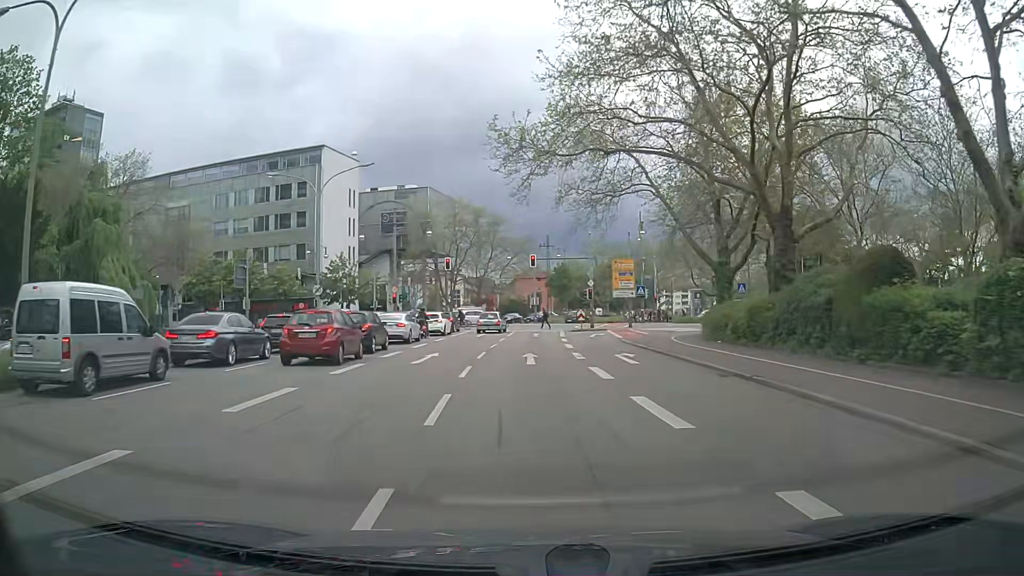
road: primary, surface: asphalt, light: Day
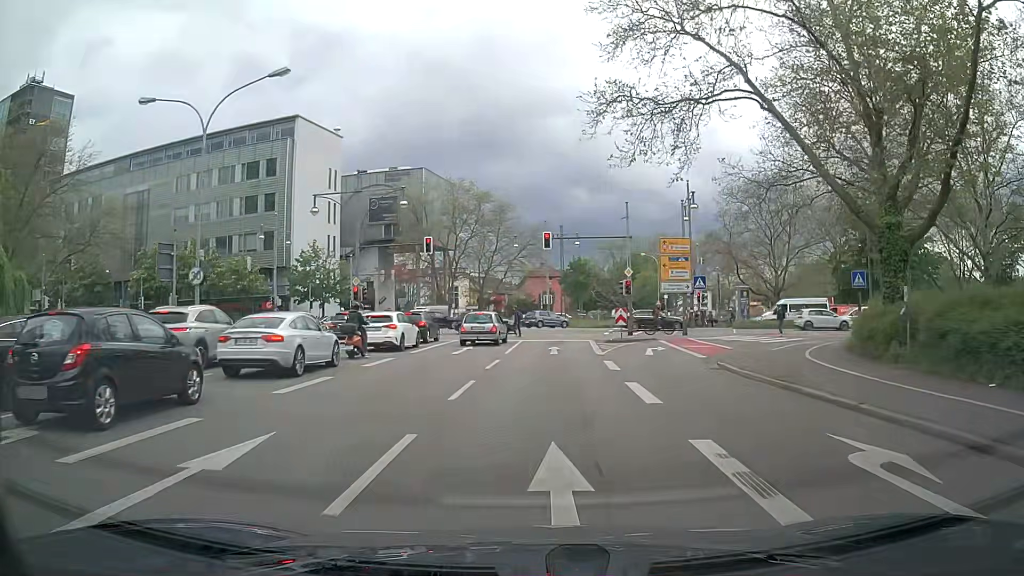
(+0.2, +15.6) m; 0°
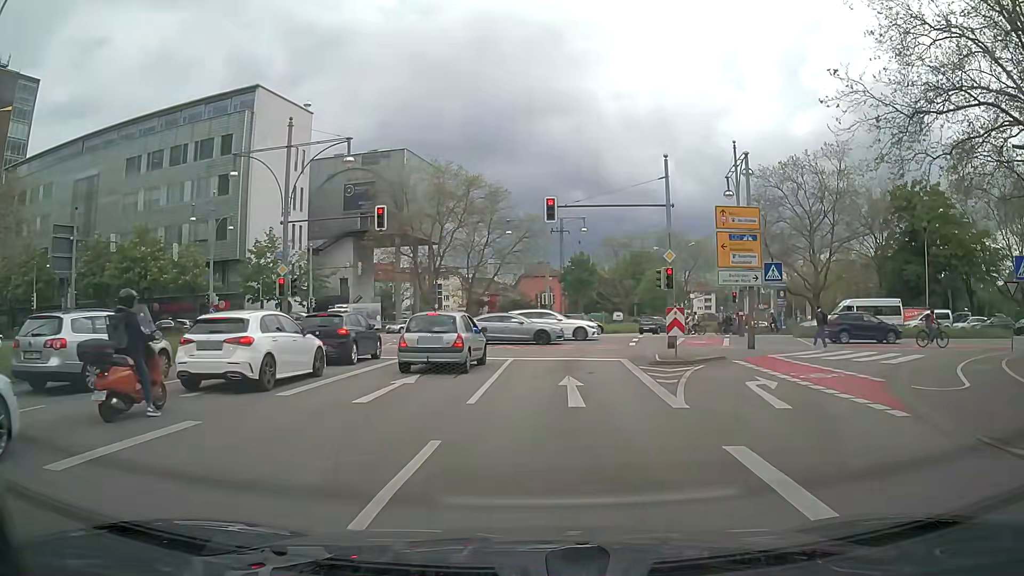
(+0.1, +12.0) m; +2°
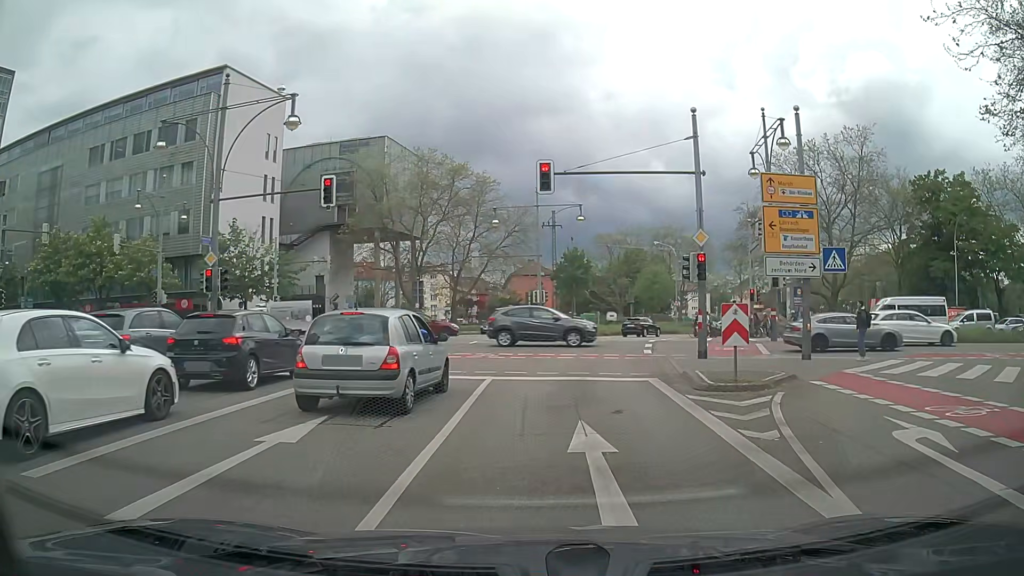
(-0.2, +6.2) m; -1°
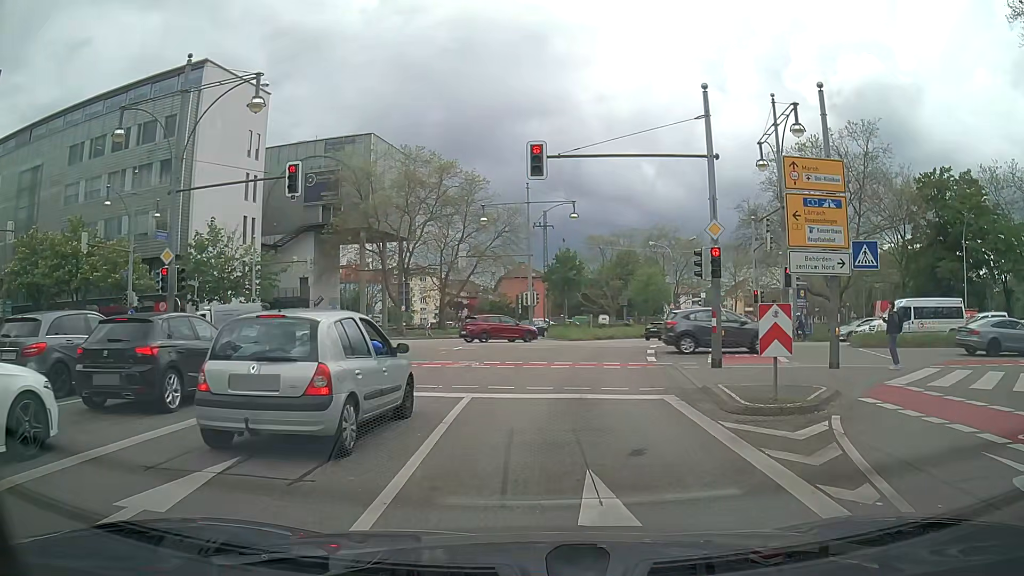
(0.0, +2.5) m; +1°
